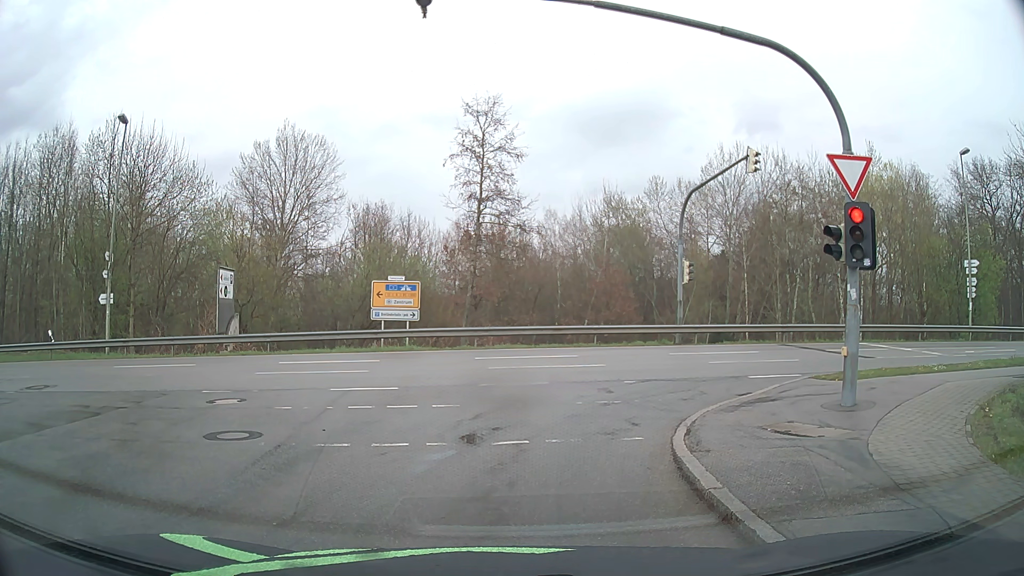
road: residential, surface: asphalt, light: Day
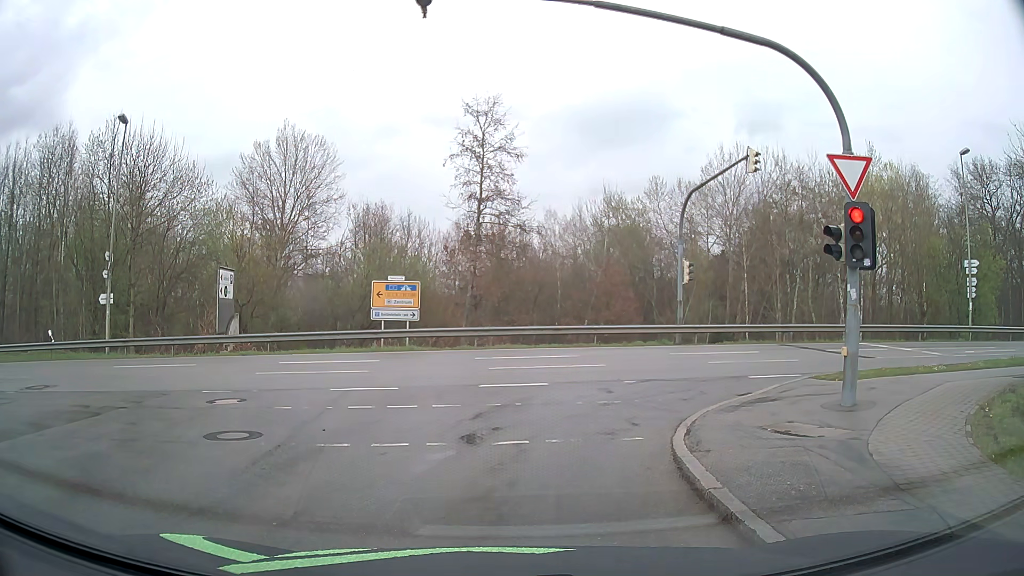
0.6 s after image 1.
(0.0, 0.0) m; 0°
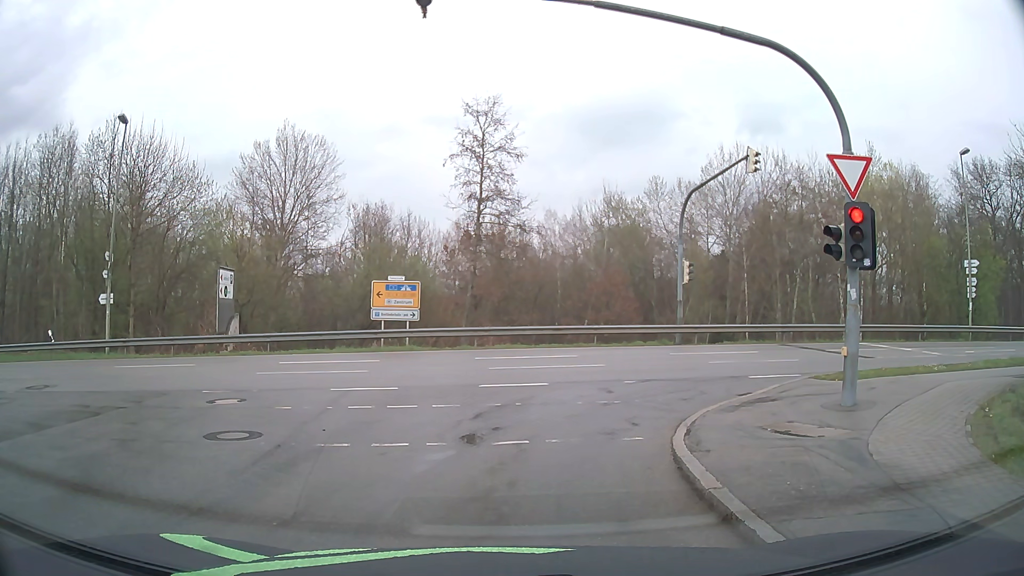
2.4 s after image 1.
(0.0, 0.0) m; 0°
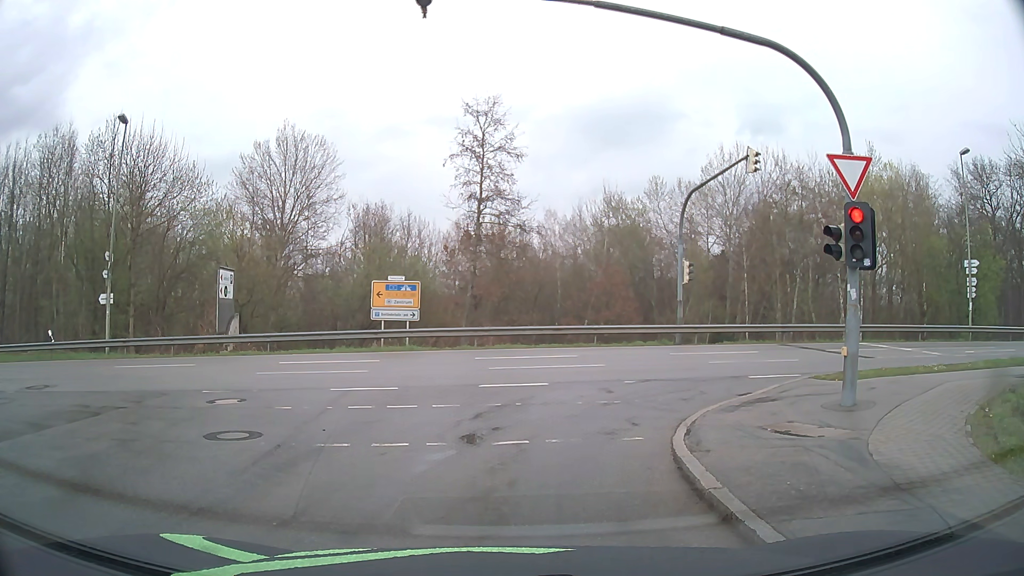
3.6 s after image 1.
(0.0, 0.0) m; 0°
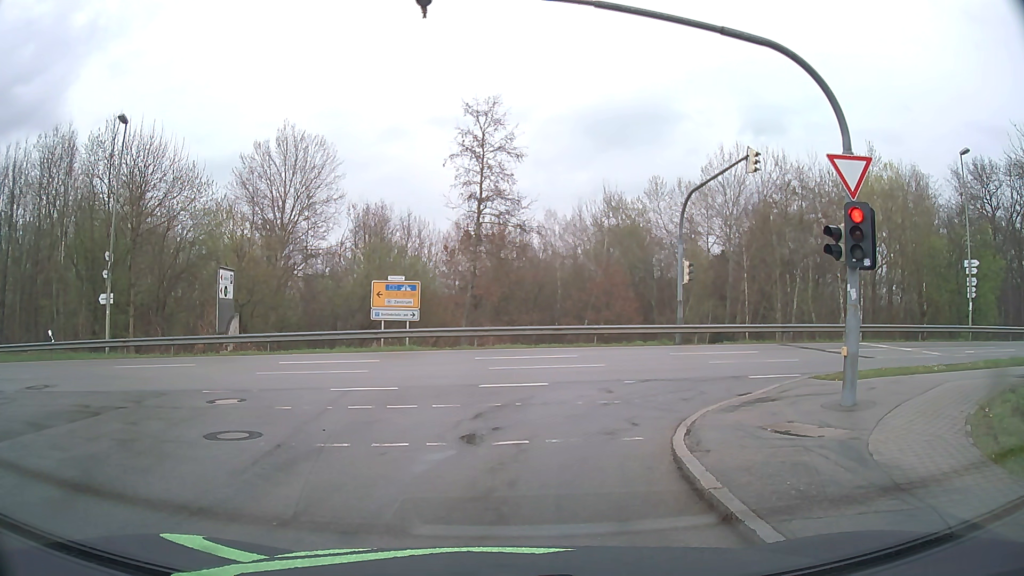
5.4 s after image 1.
(0.0, 0.0) m; 0°
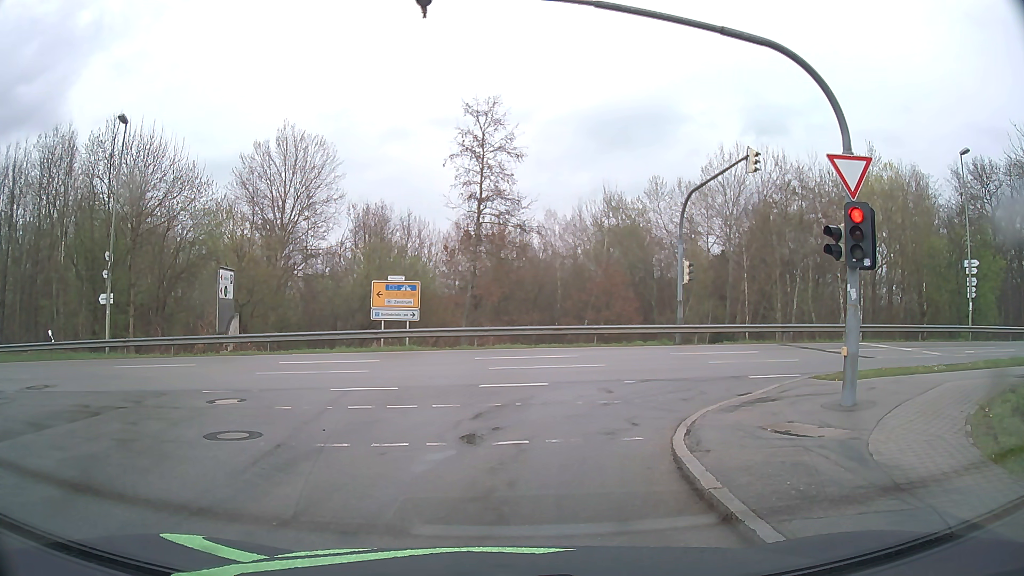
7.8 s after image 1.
(0.0, 0.0) m; 0°
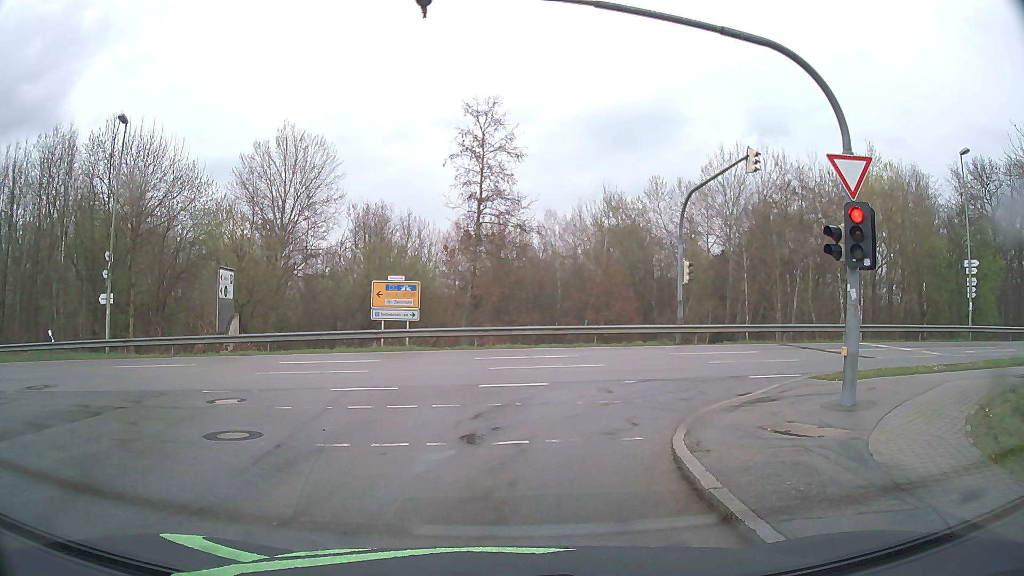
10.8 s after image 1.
(0.0, 0.0) m; 0°
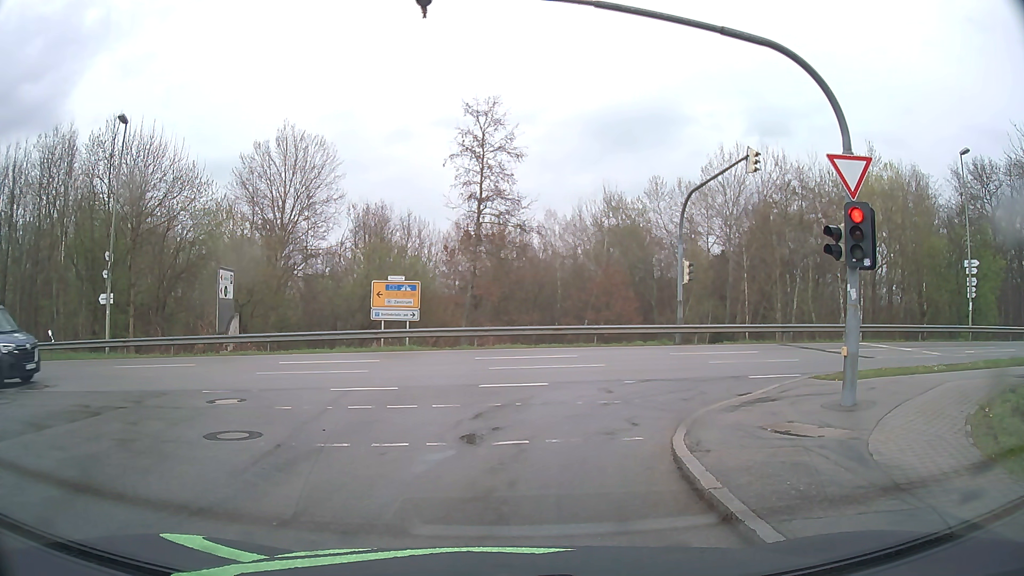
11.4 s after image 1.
(0.0, 0.0) m; 0°
(0, +10) (+5, +18) (+15, +21) (+25, +22) (+35, +22) (+45, +23) (+55, +24) (+65, +25) (+75, +26) (+85, +27) m
